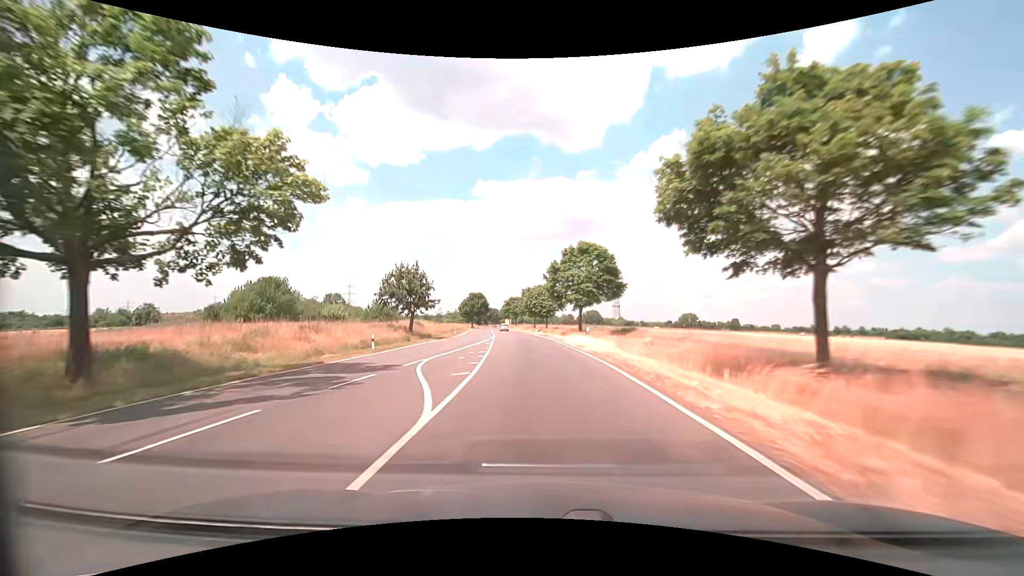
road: secondary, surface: asphalt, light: Day
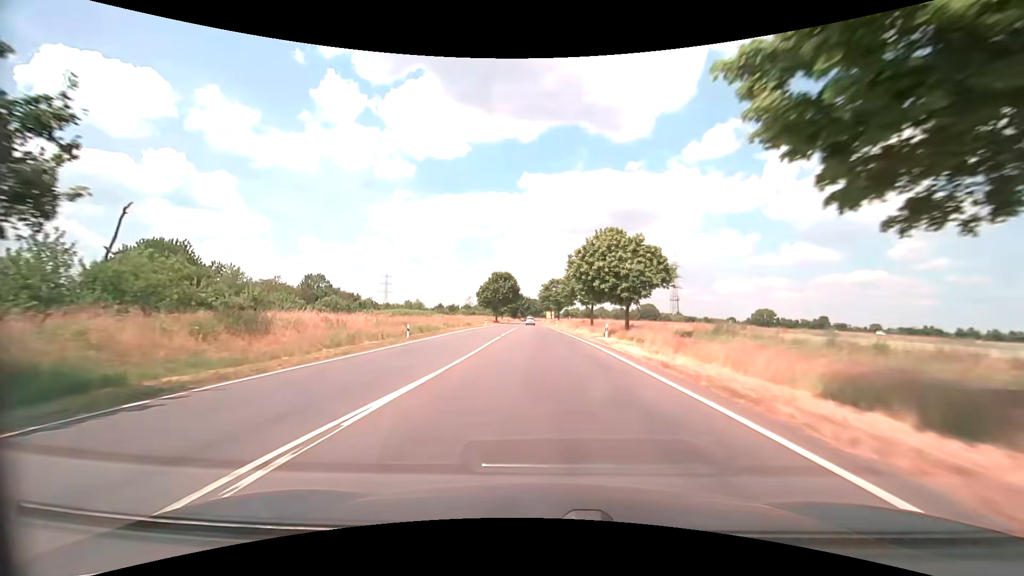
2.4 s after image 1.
(-2.0, +47.4) m; -5°
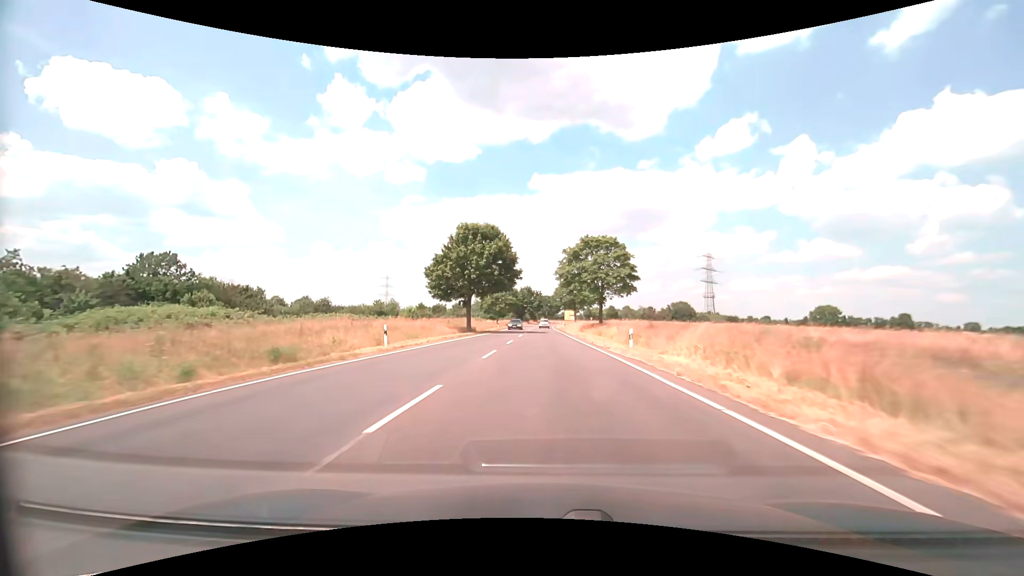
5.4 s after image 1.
(-1.3, +57.6) m; -2°
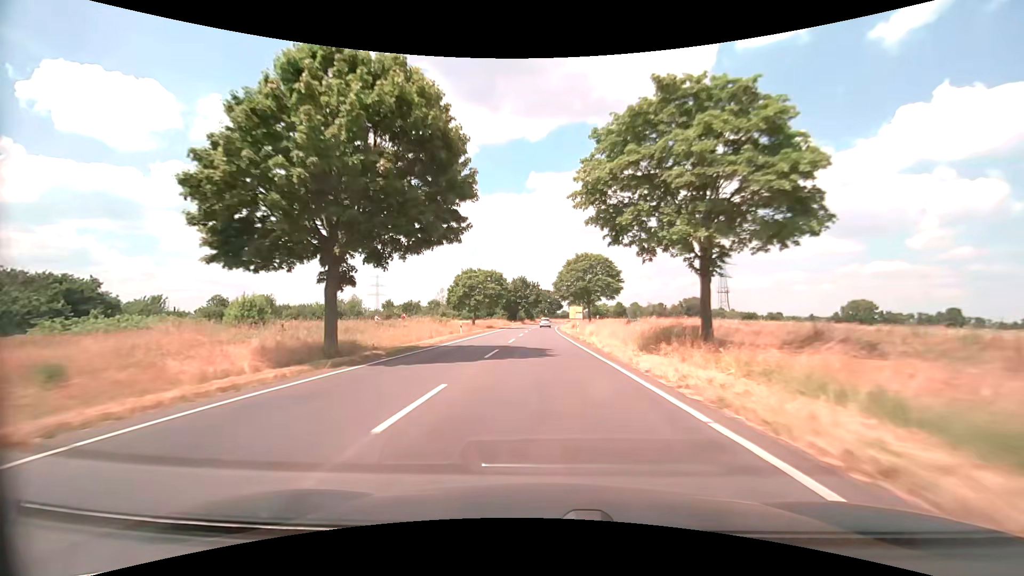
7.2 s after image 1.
(0.0, +33.5) m; 0°
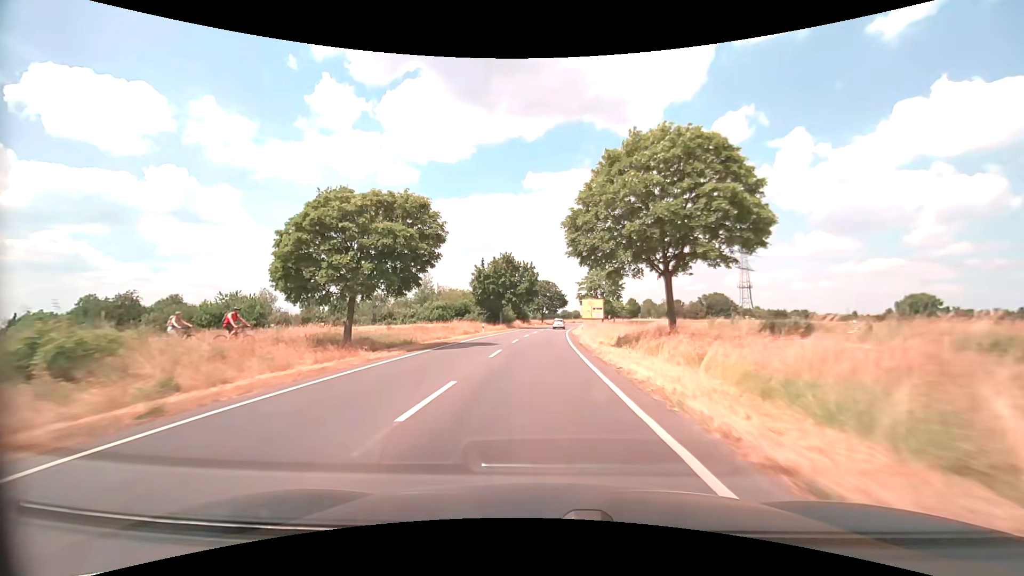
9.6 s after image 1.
(0.0, +43.5) m; 0°
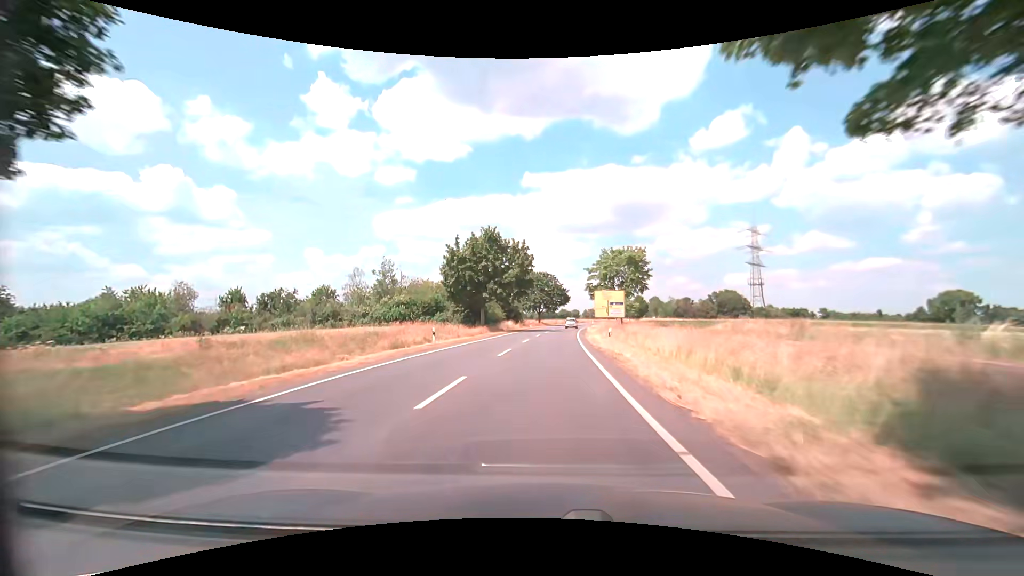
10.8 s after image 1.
(0.0, +21.3) m; 0°
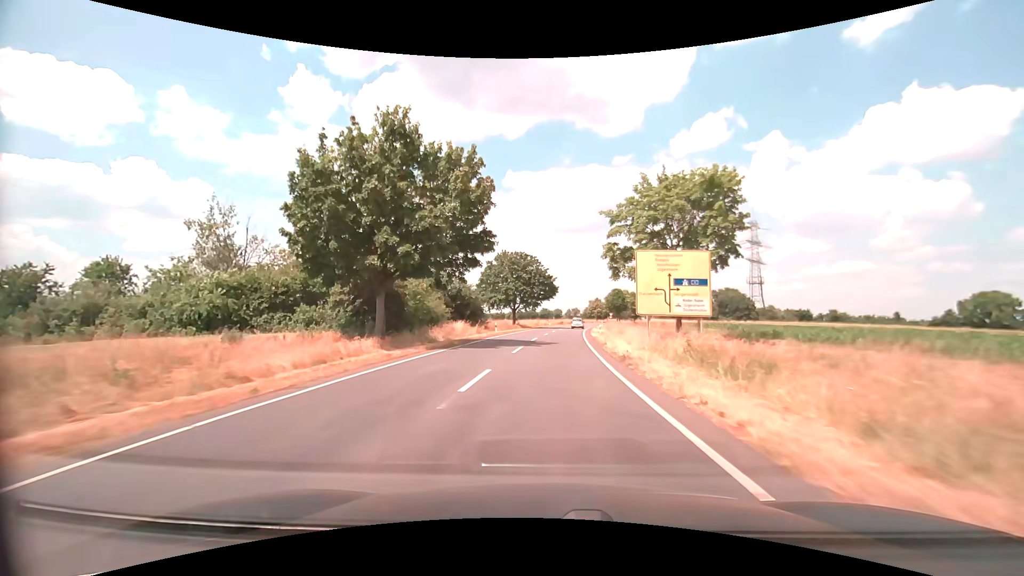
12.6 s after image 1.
(+0.4, +31.3) m; +2°
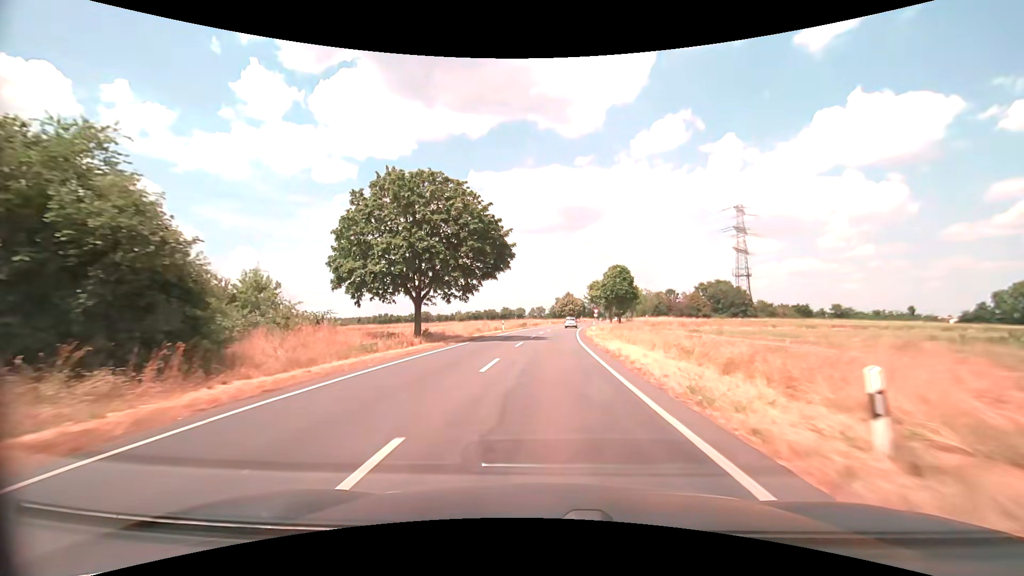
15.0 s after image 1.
(+1.6, +40.7) m; +4°
(0, +10) (0, +20) (+1, +30) (+1, +40) (+2, +50) (+3, +60) (+3, +70) (+5, +80) (+6, +90) (+7, +100) m
